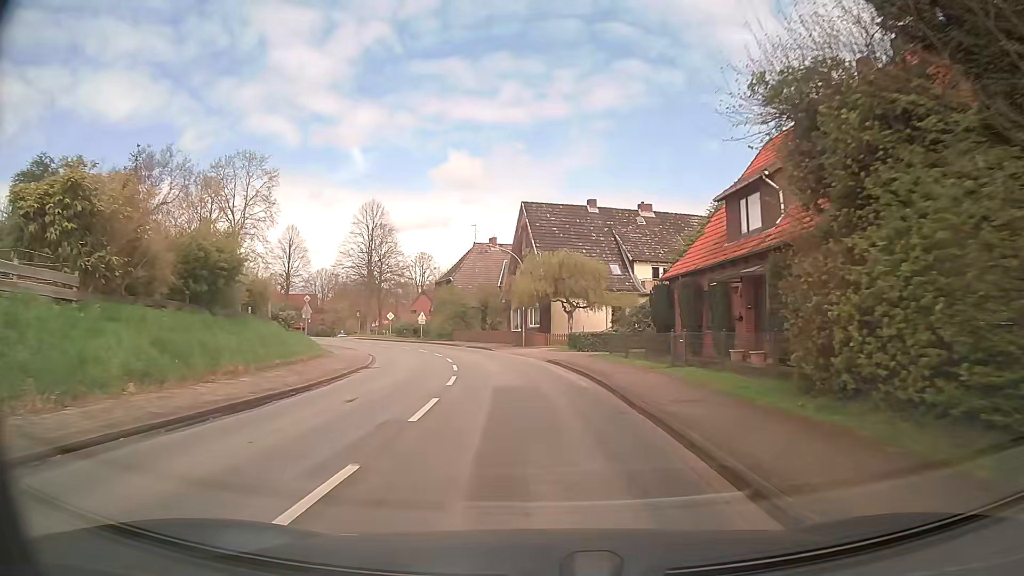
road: secondary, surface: asphalt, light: Day
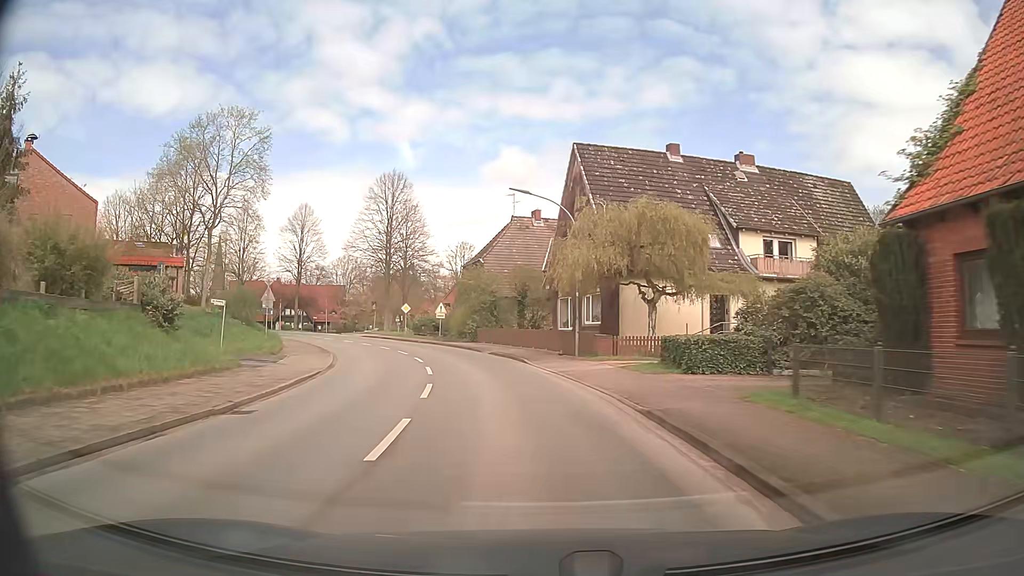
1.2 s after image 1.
(-0.3, +15.2) m; -4°
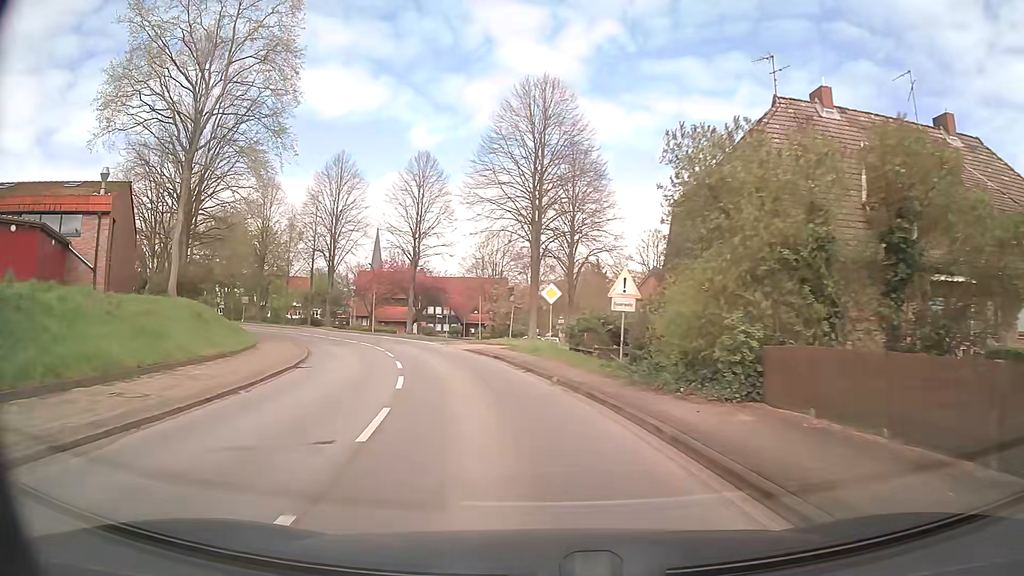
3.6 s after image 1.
(-3.9, +30.2) m; -16°
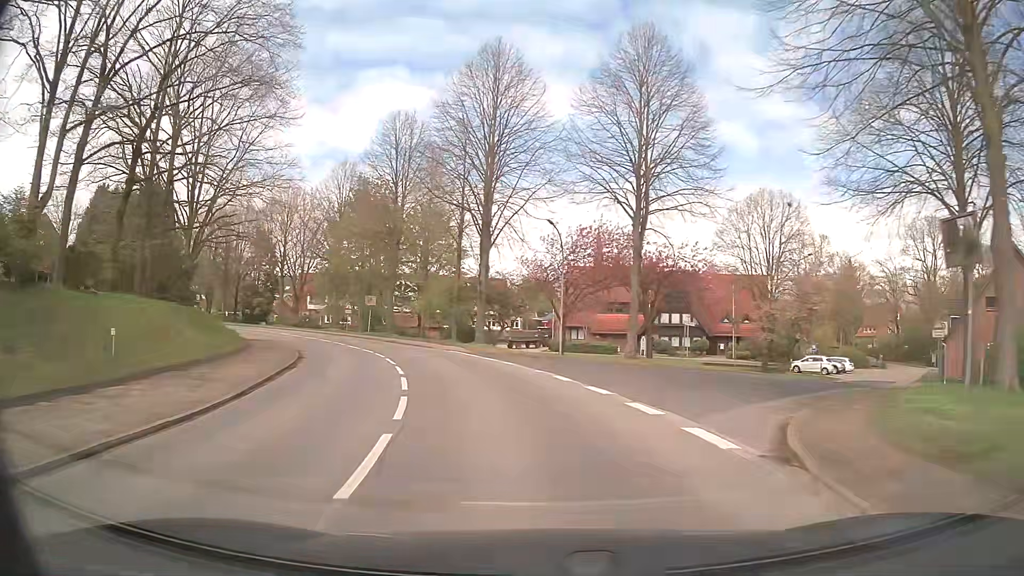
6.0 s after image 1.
(-5.1, +29.8) m; -19°
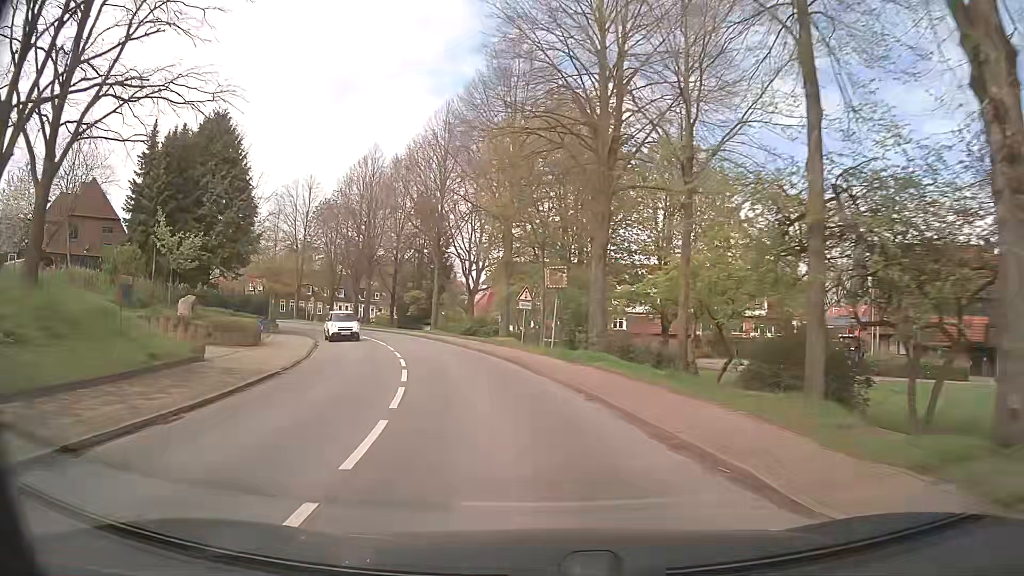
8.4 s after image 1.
(-5.1, +29.6) m; -20°
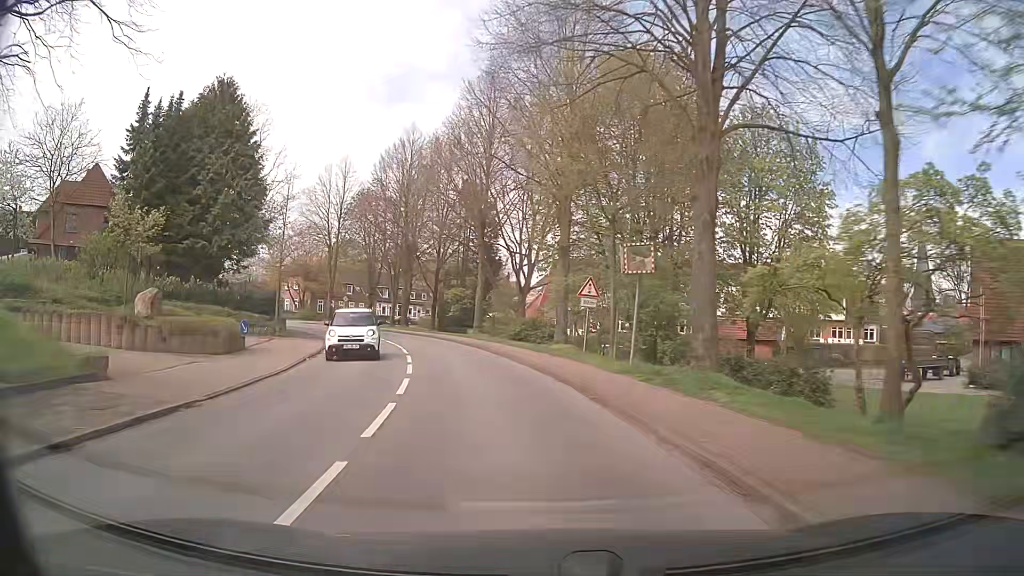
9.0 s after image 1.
(-0.3, +7.6) m; -4°
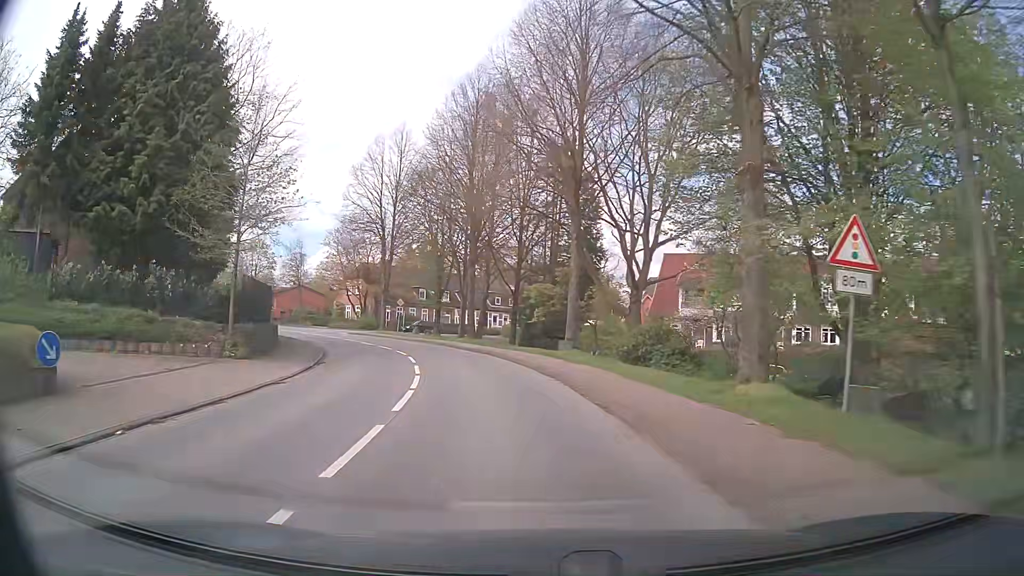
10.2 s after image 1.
(-1.2, +15.1) m; -9°
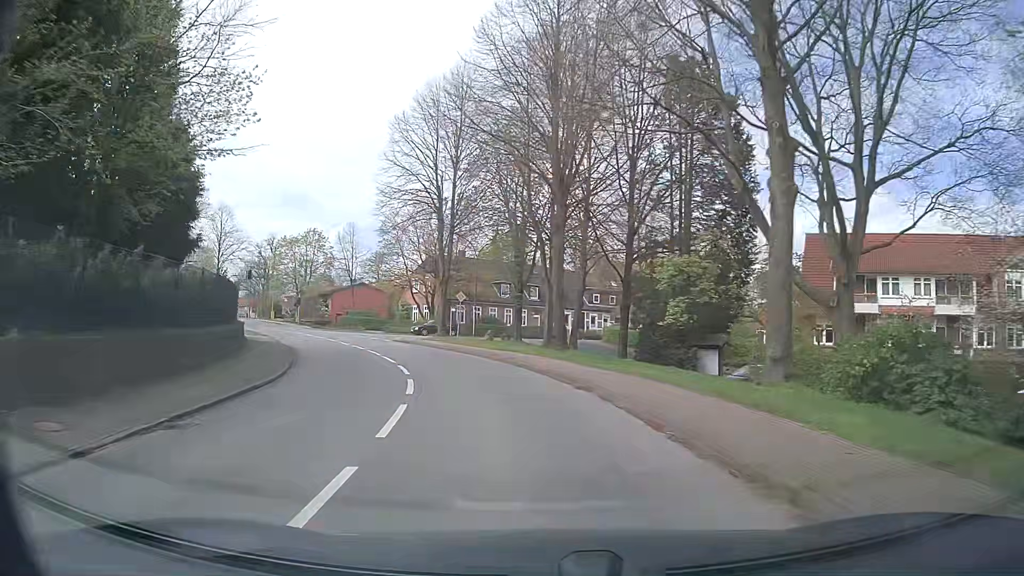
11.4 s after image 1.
(-1.1, +15.1) m; -8°
(-1, +10) (-3, +20) (-6, +29) (-10, +38) (-15, +47) (-20, +56) (-25, +64) (-30, +73) (-36, +81) (-41, +90) m
